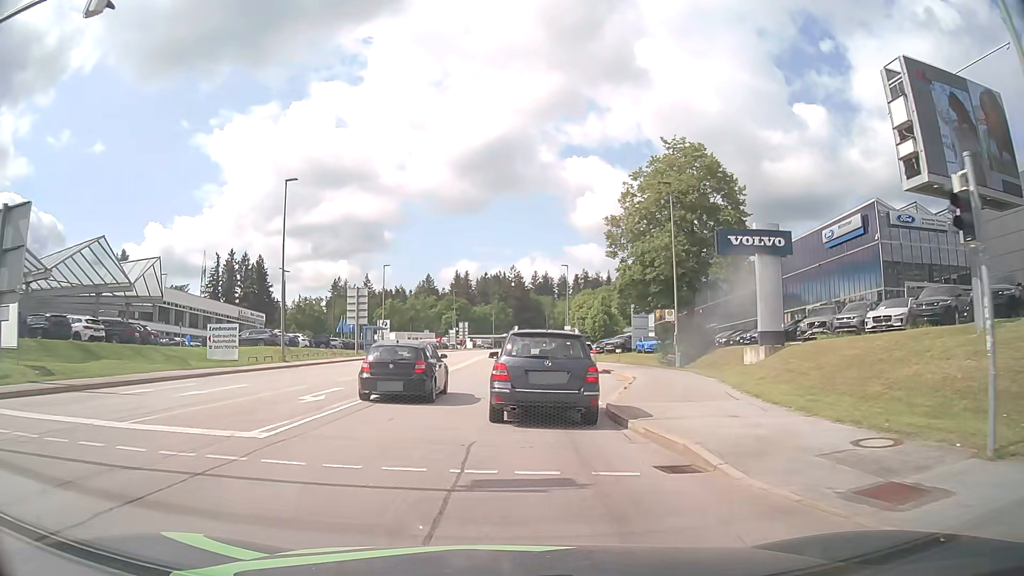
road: secondary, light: Day
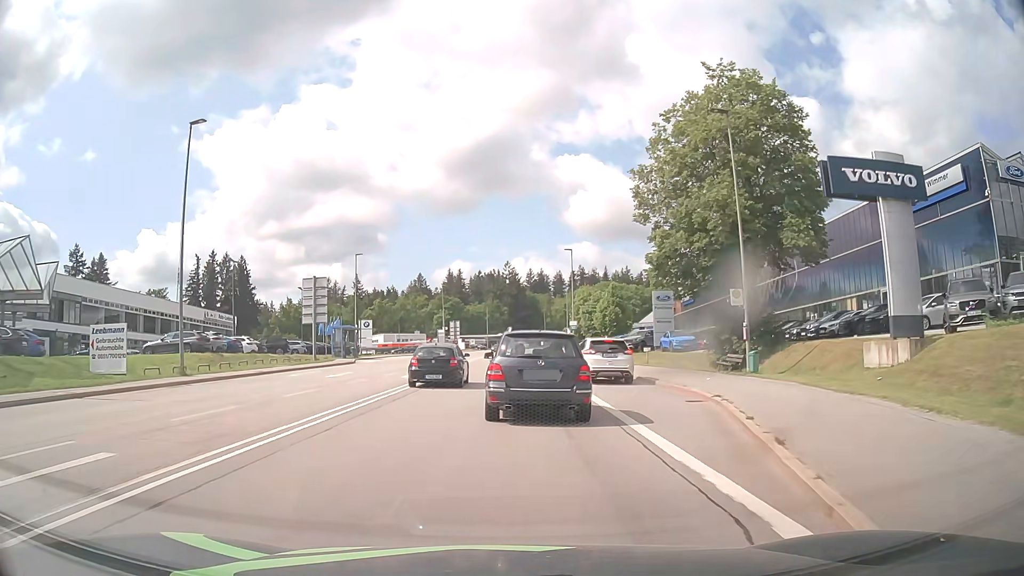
(0.0, +12.0) m; 0°
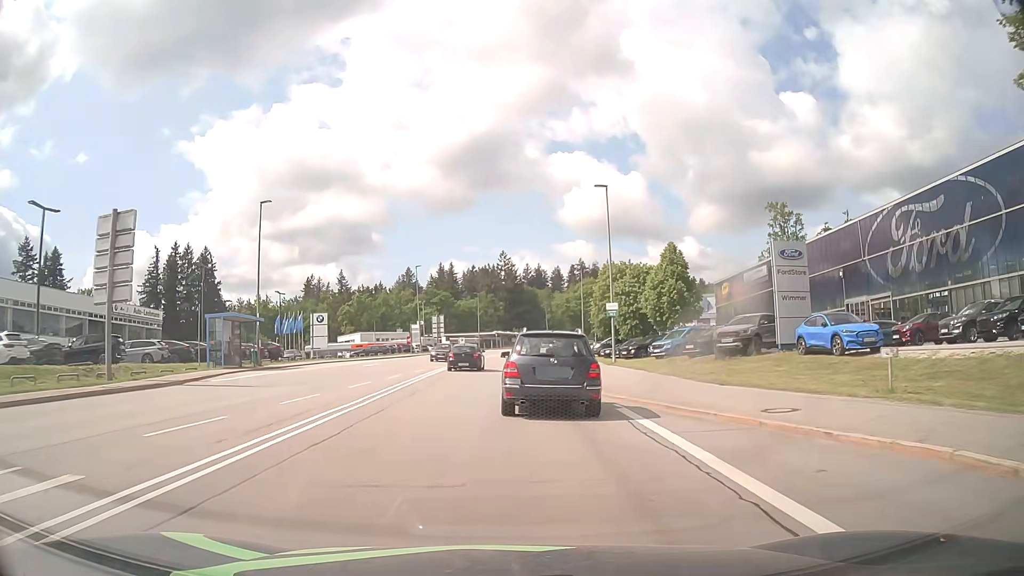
(0.0, +26.0) m; 0°
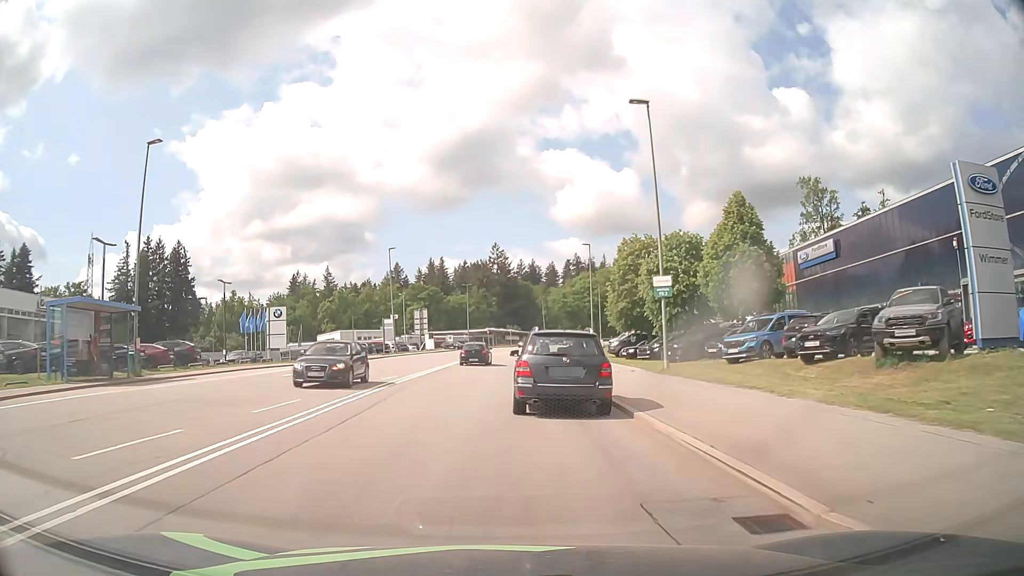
(+0.1, +14.2) m; +1°
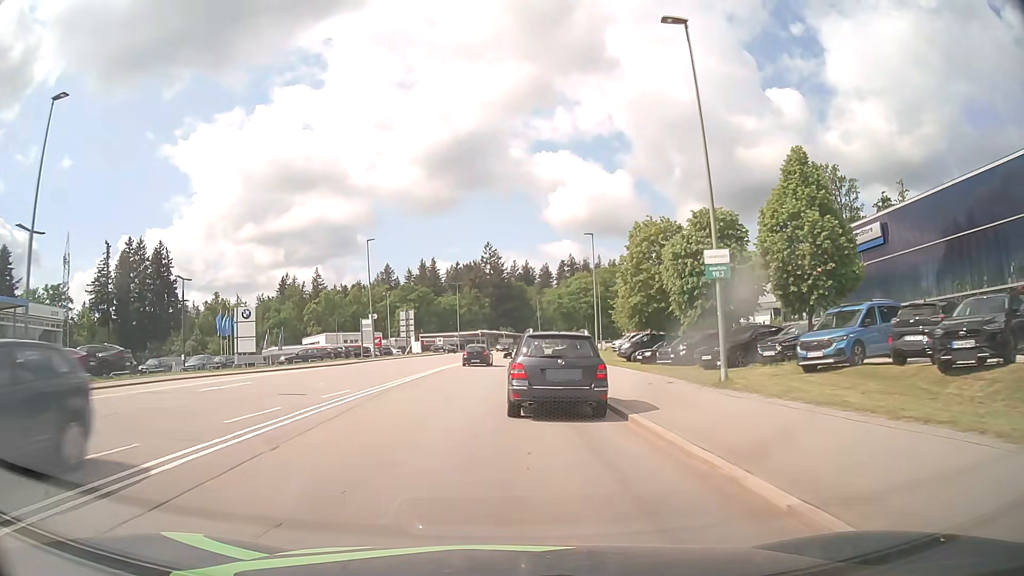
(0.0, +7.4) m; 0°
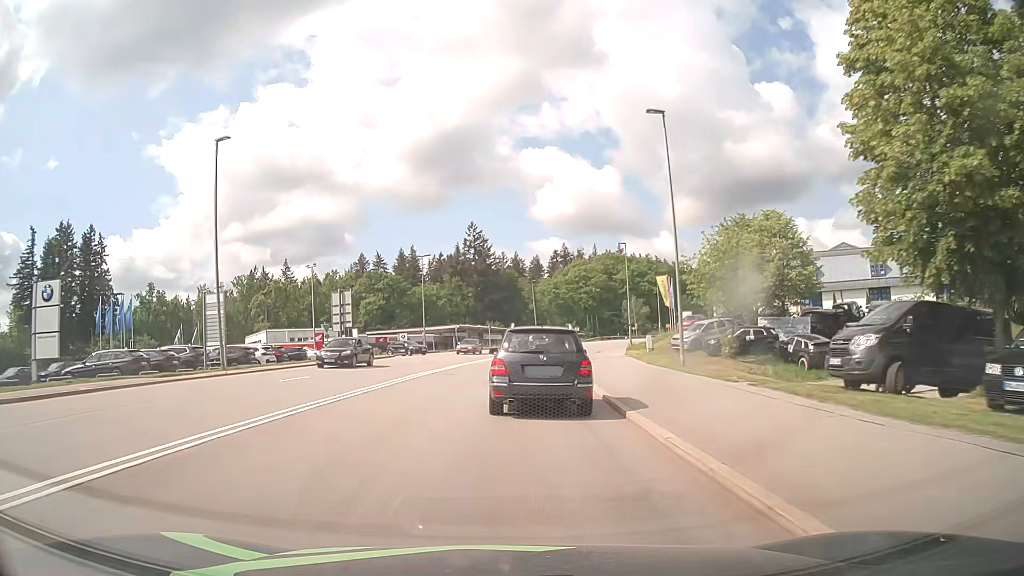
(+0.3, +30.4) m; +1°
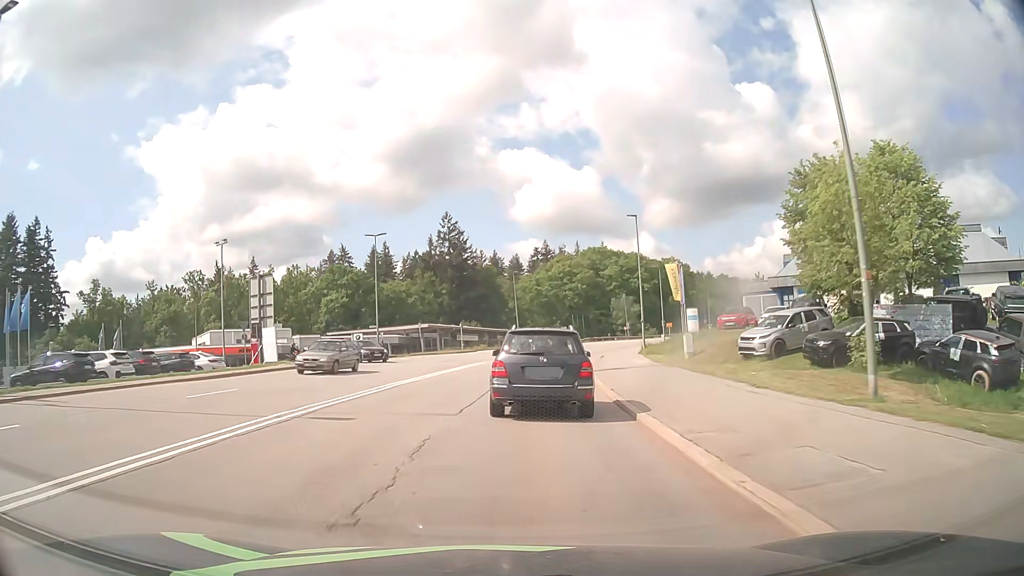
(+0.2, +15.5) m; +2°
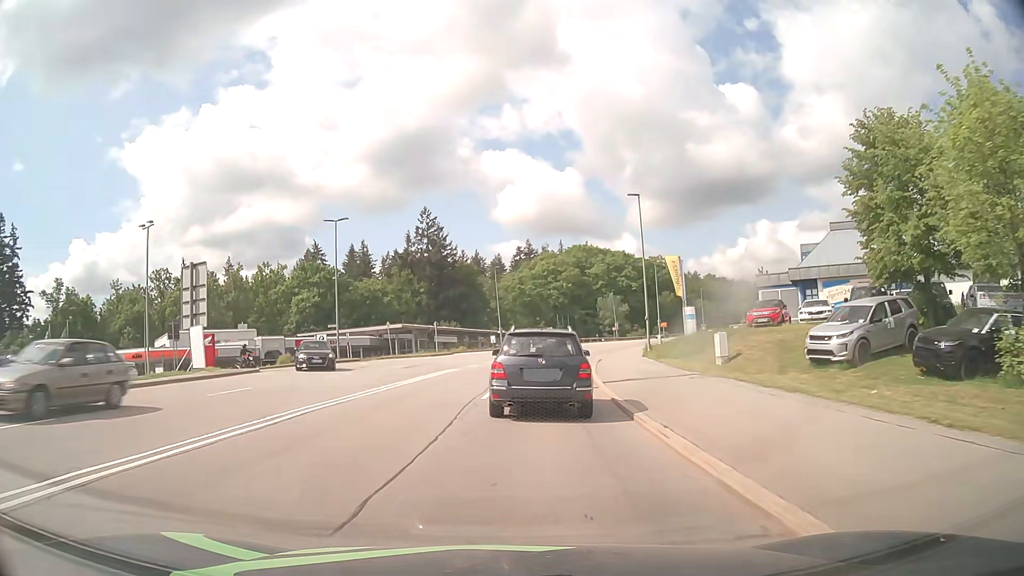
(+0.1, +7.8) m; +1°
(0, +10) (+1, +20) (+2, +30) (+3, +40) (+5, +50) (+7, +59) (+9, +69) (+12, +79) (+15, +88) (+19, +98) m
